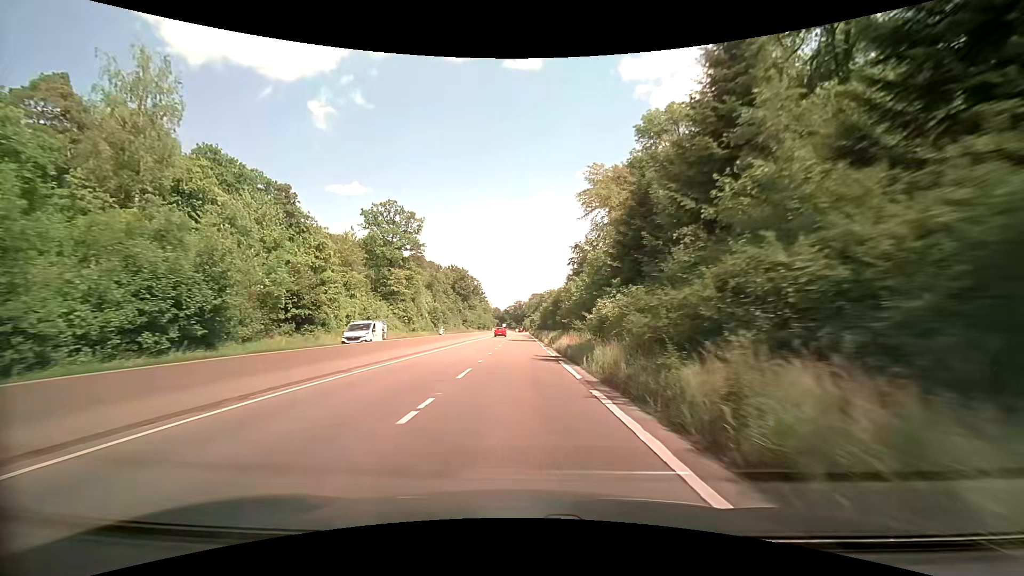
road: trunk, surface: asphalt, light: Day
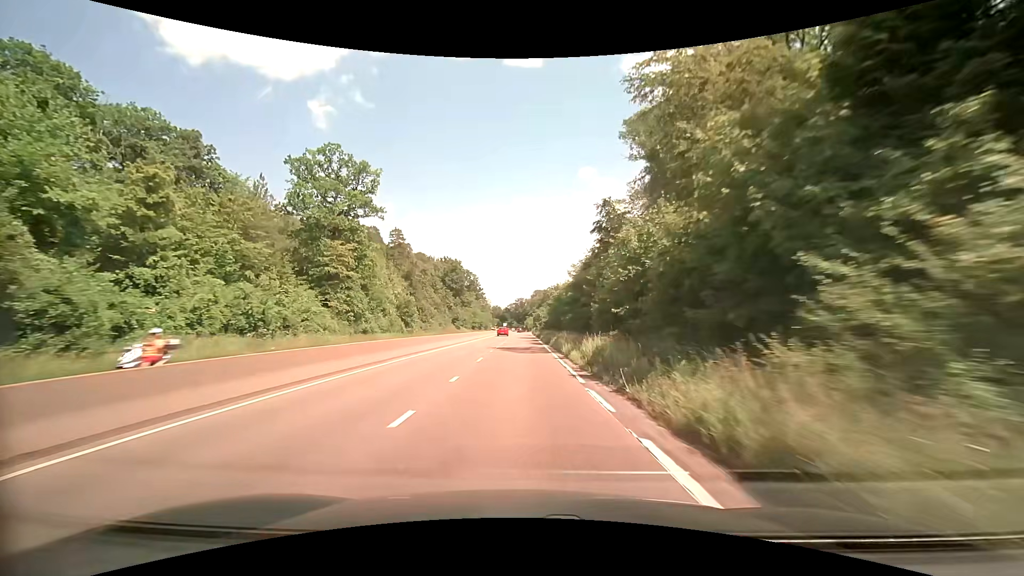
(0.0, +24.6) m; 0°
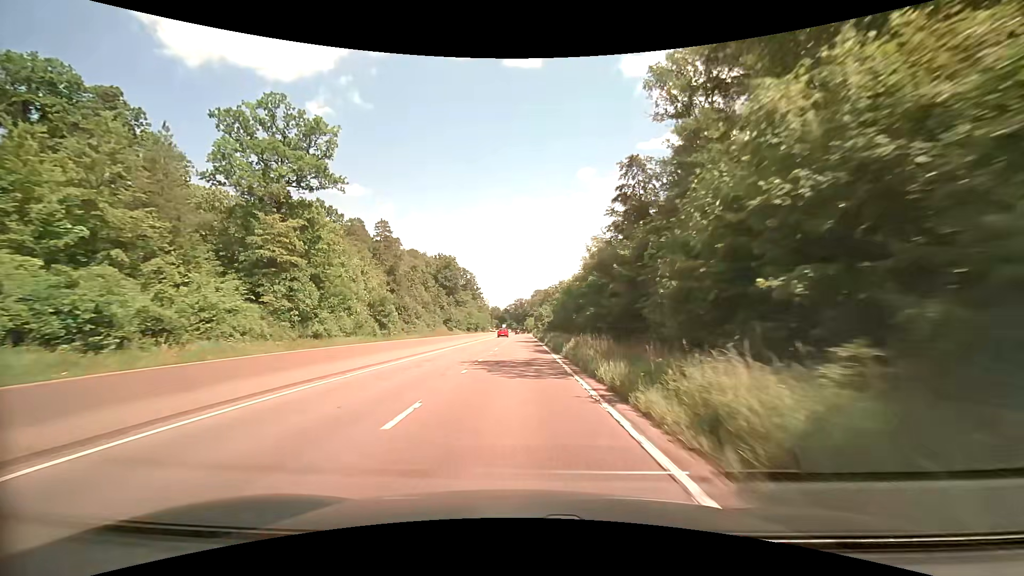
(0.0, +12.4) m; 0°
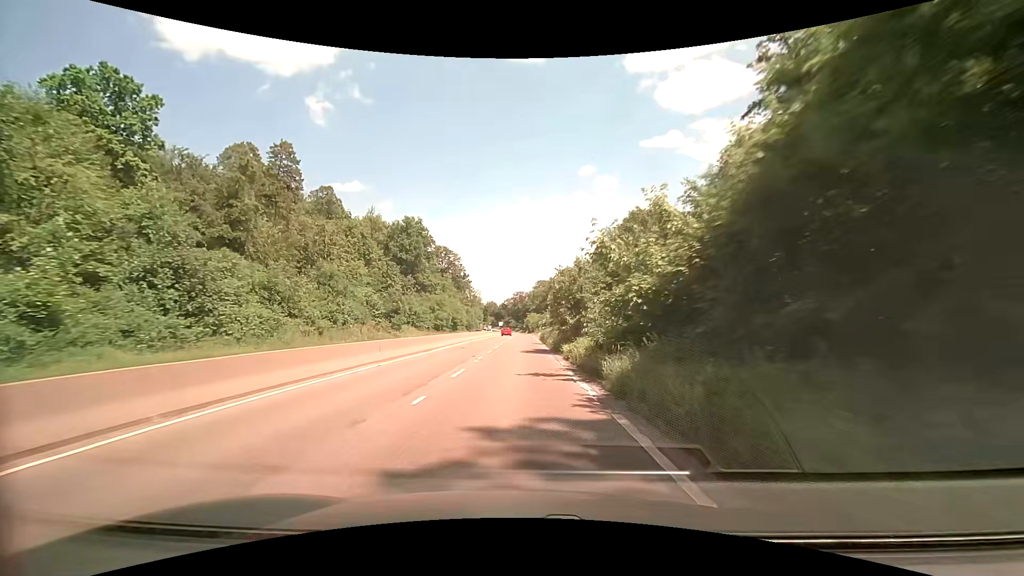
(+0.1, +49.1) m; 0°
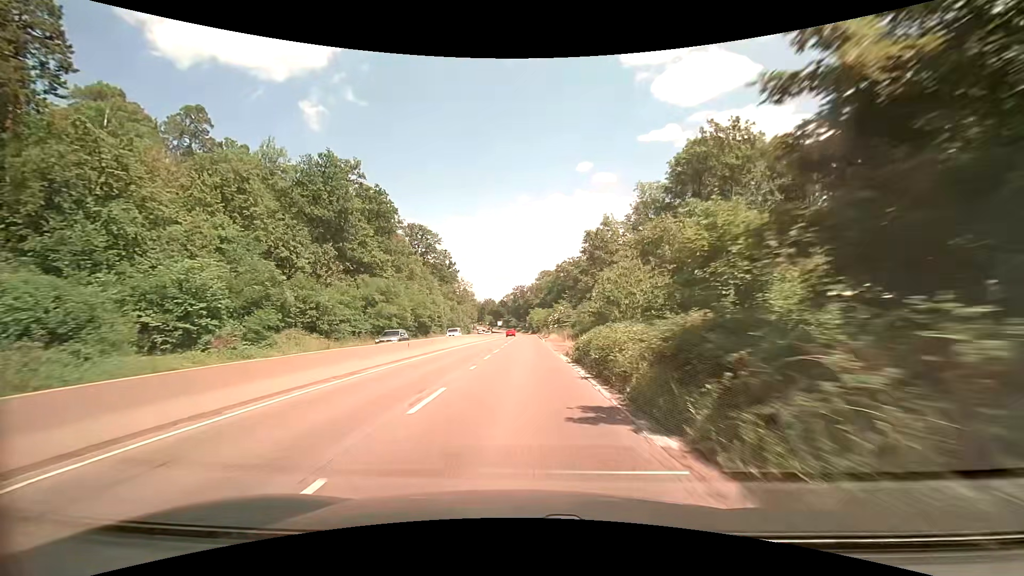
(0.0, +35.9) m; 0°
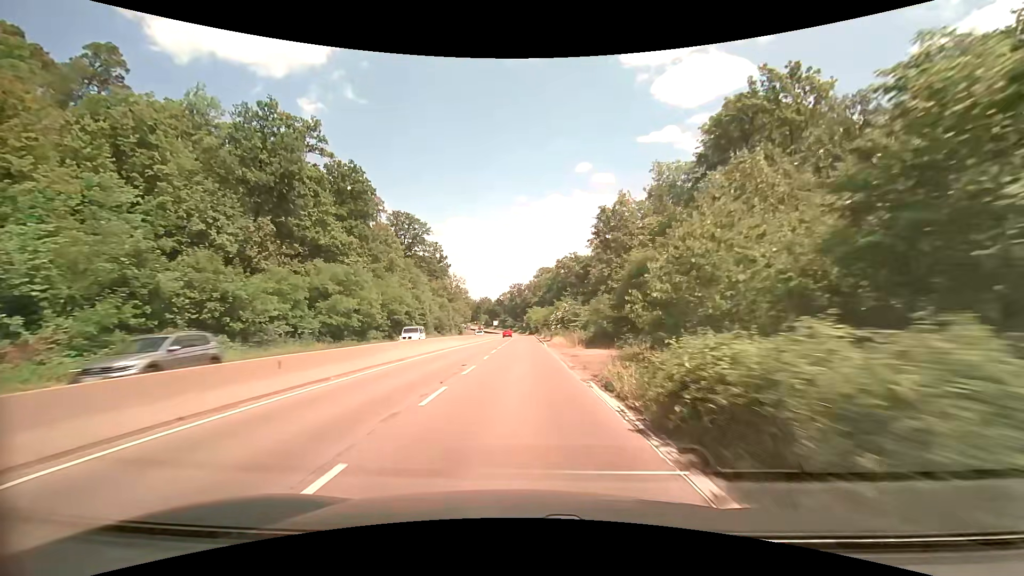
(0.0, +11.9) m; 0°
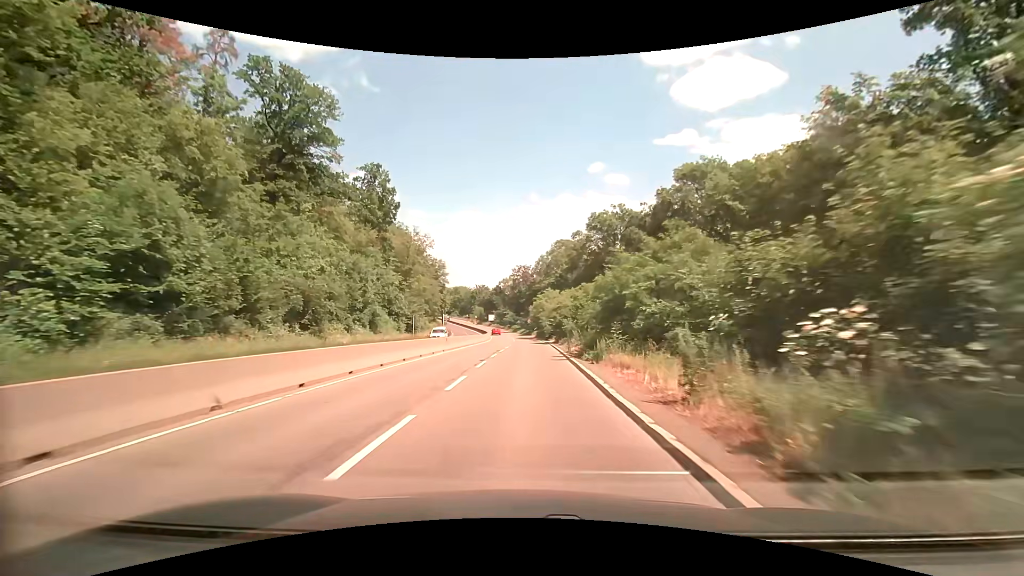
(0.0, +59.2) m; -1°
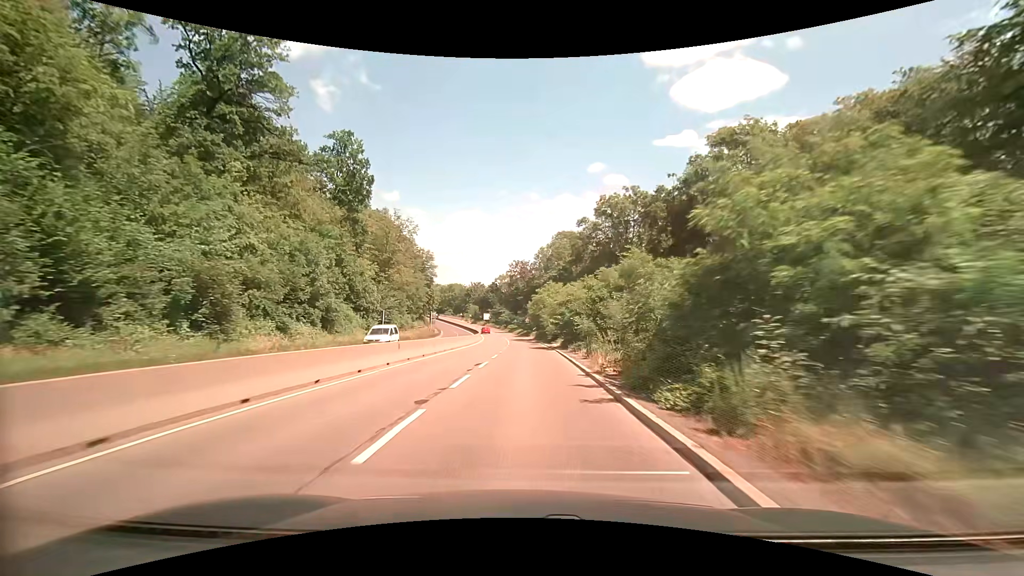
(0.0, +11.7) m; 0°
(0, +10) (0, +20) (0, +30) (0, +40) (0, +50) (0, +60) (-1, +70) (-2, +80) (-2, +90) (-4, +100) m
